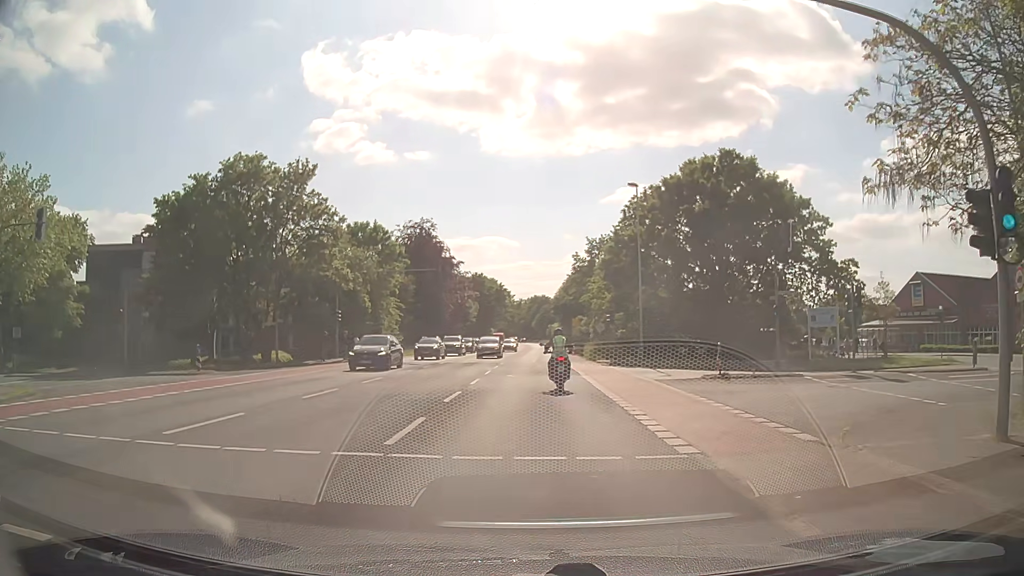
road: secondary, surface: asphalt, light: Day
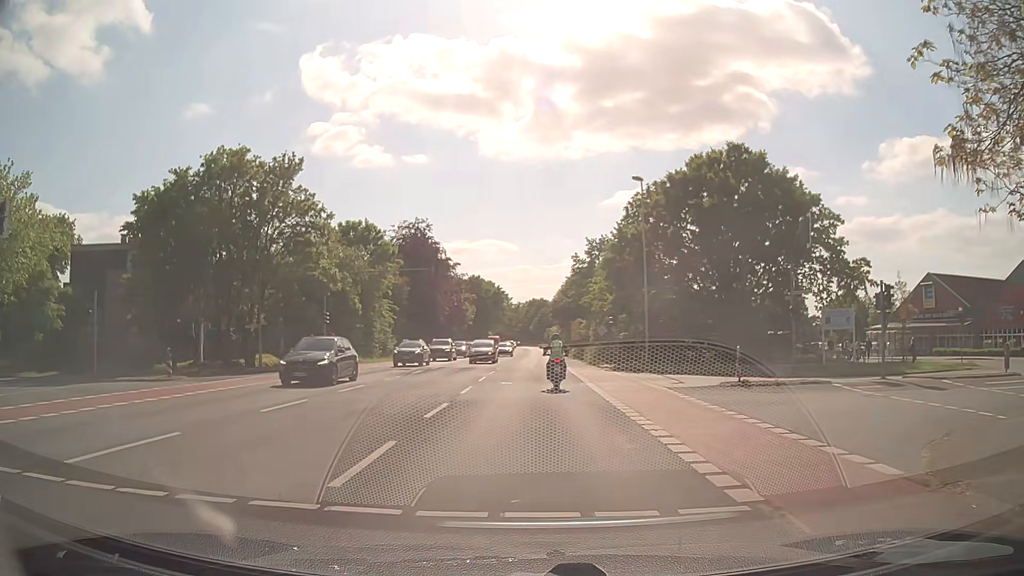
(-0.1, +2.5) m; -2°
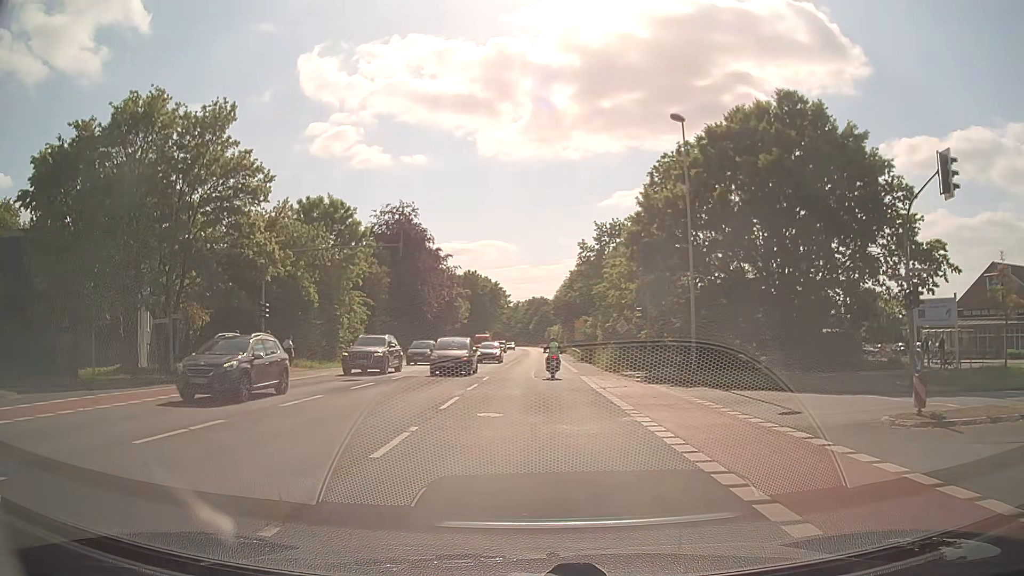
(+0.1, +10.9) m; 0°
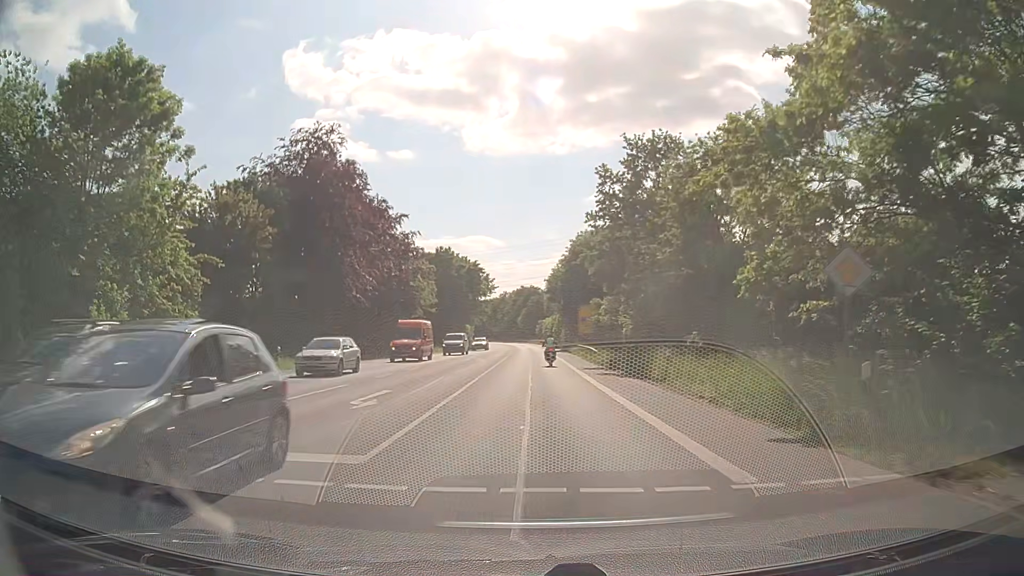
(+0.4, +28.1) m; +1°
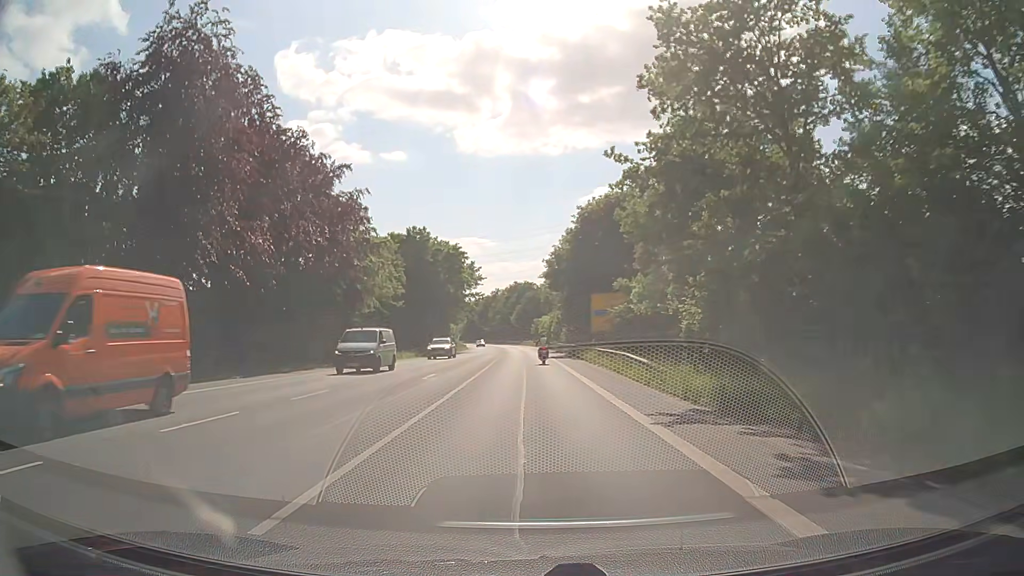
(+0.1, +20.8) m; +1°
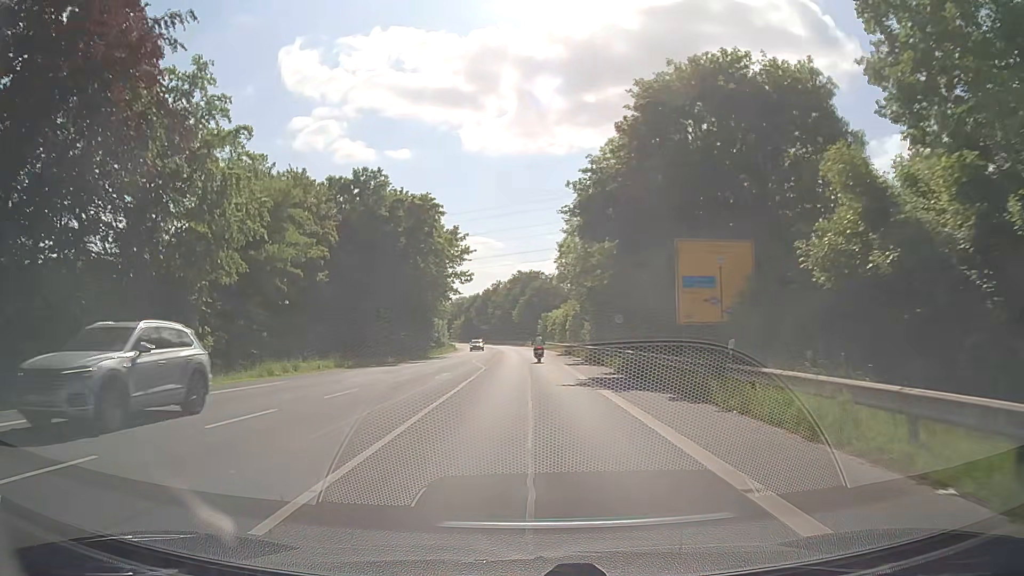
(-0.3, +29.7) m; -1°
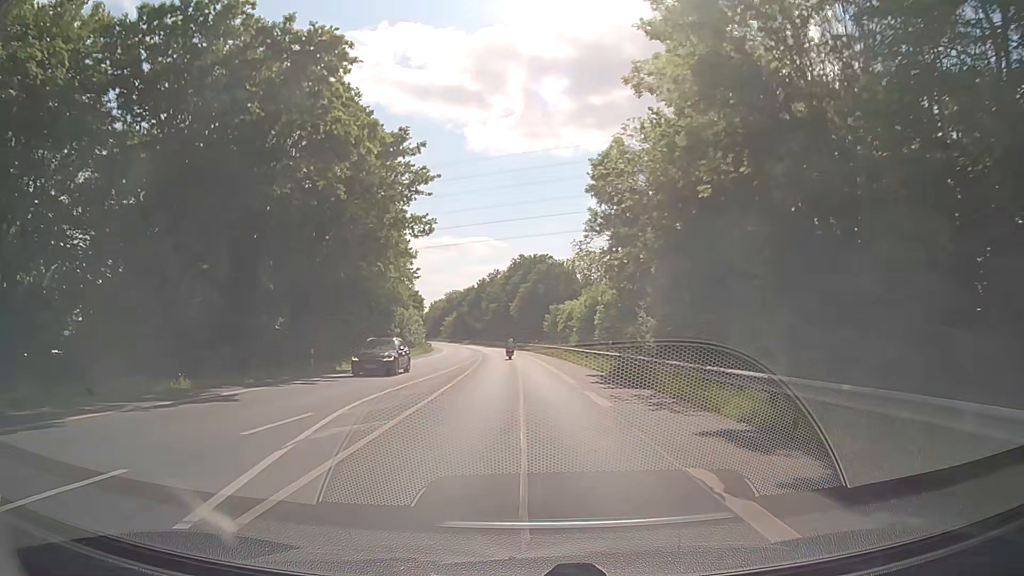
(-0.1, +32.0) m; 0°
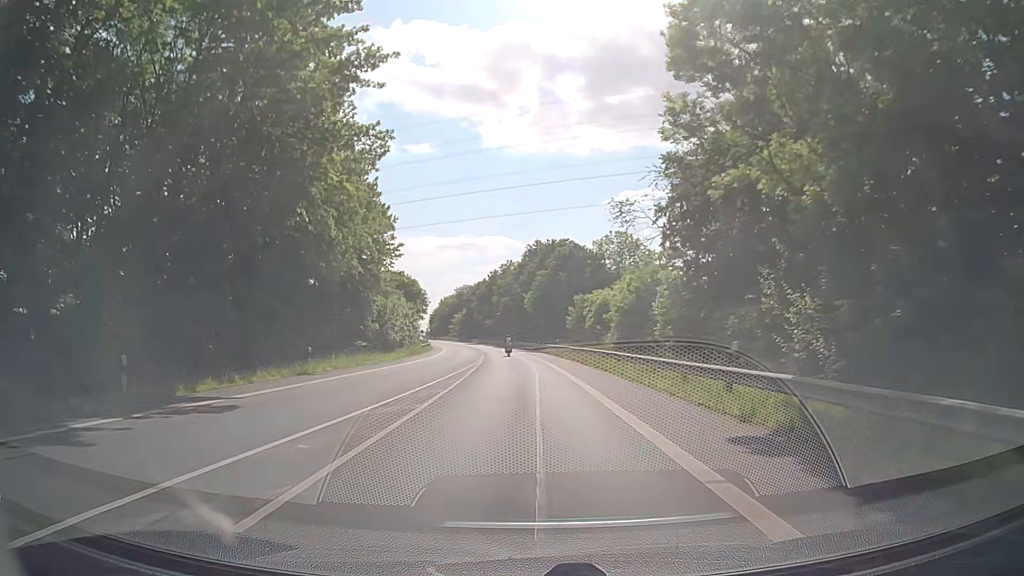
(-0.2, +17.4) m; -1°
(0, +10) (0, +20) (-1, +30) (-1, +40) (-2, +50) (-2, +60) (-3, +70) (-4, +80) (-5, +90) (-7, +100) m
